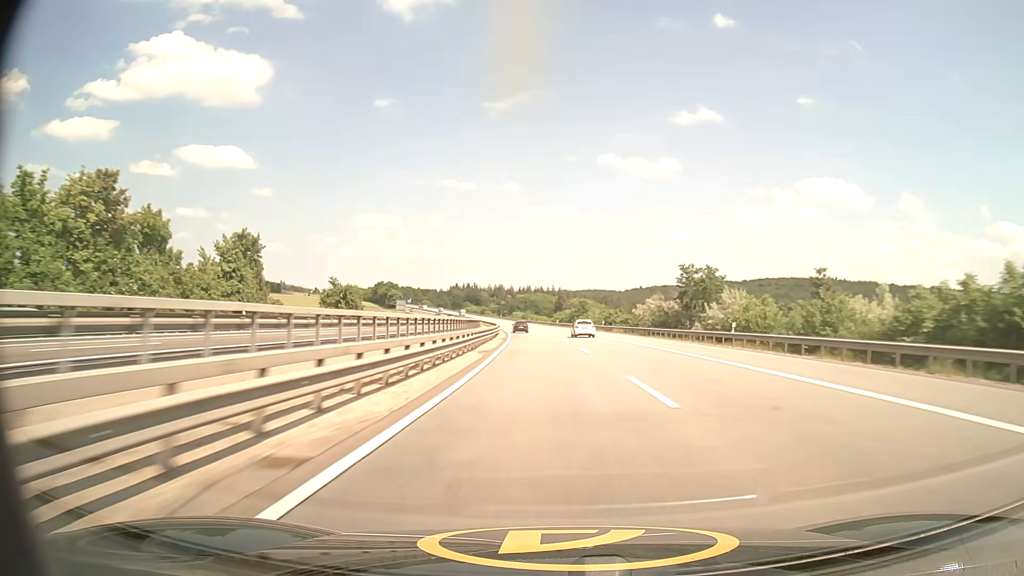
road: motorway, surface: asphalt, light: Day
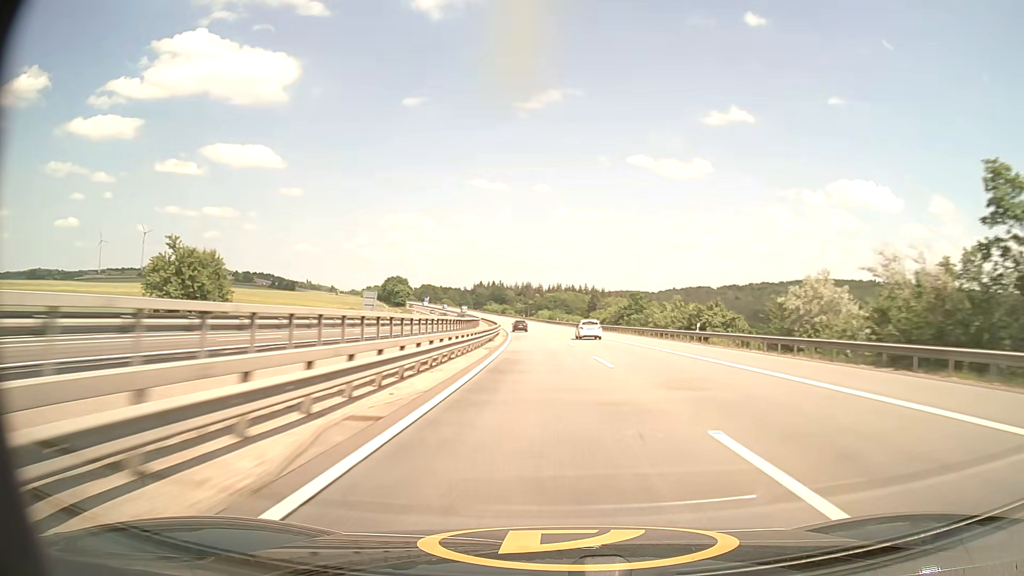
(-1.0, +44.5) m; -2°
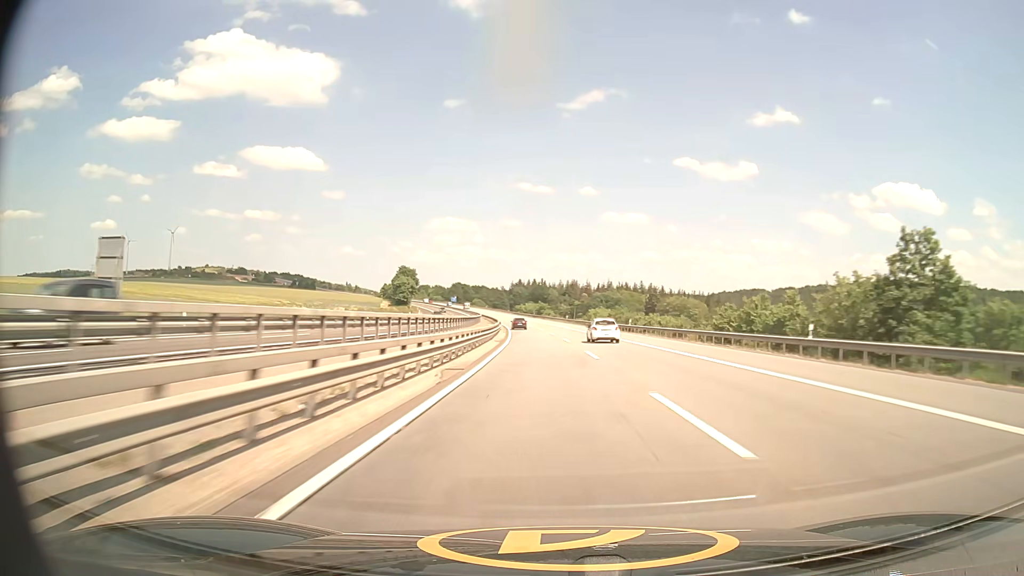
(-2.4, +67.7) m; -4°
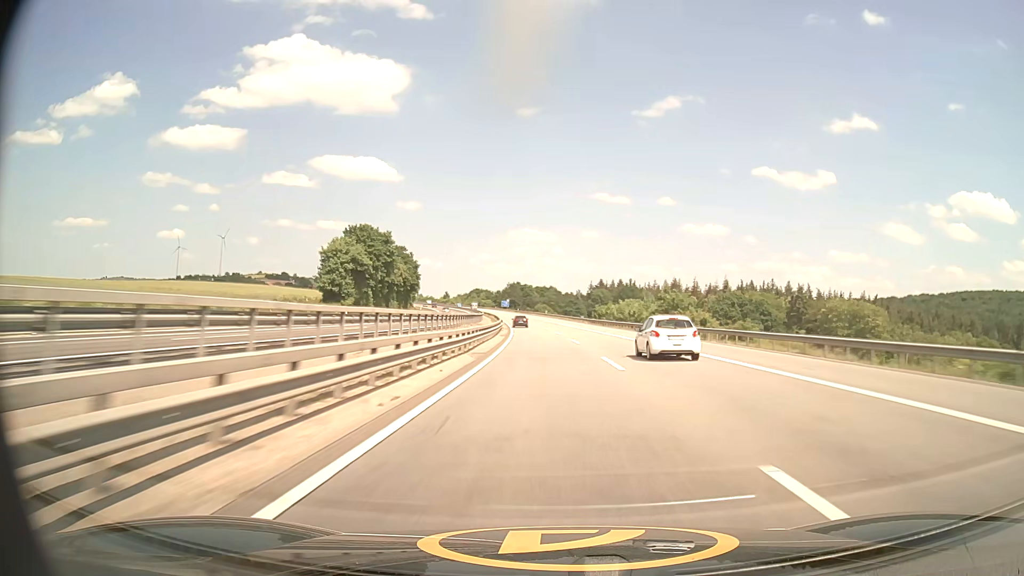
(-6.7, +114.6) m; -7°
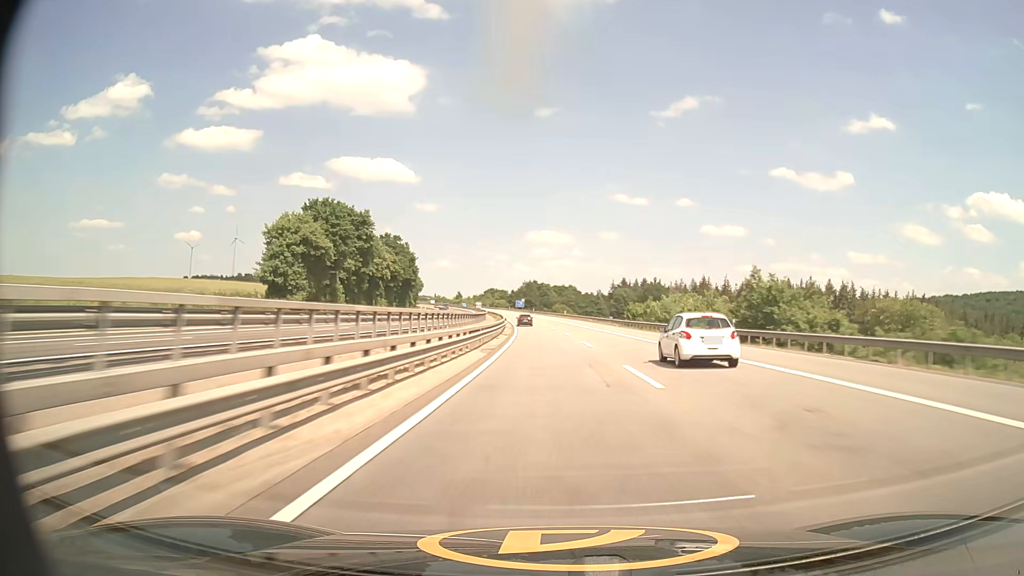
(-0.3, +23.1) m; -2°
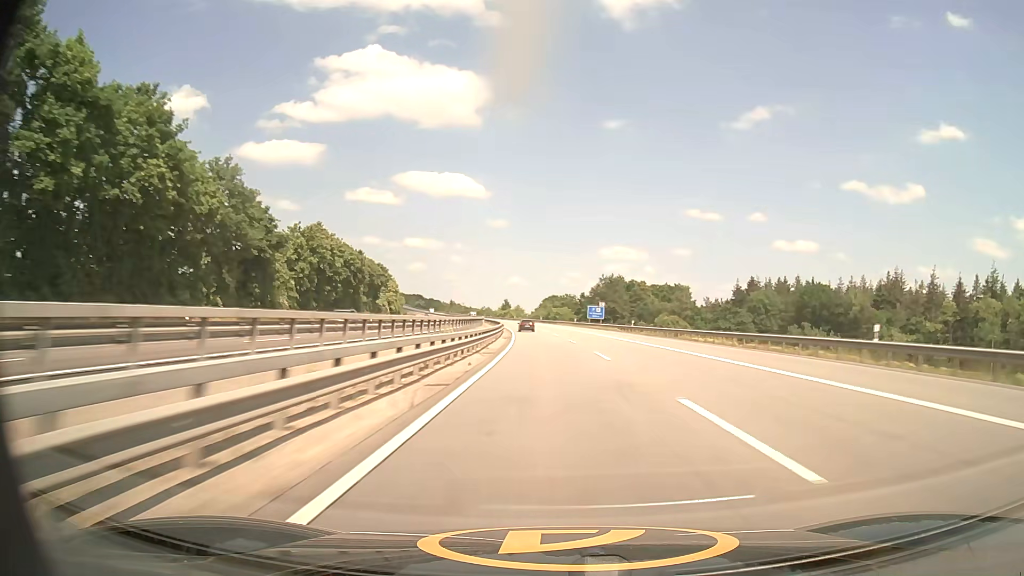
(-6.2, +115.5) m; -6°
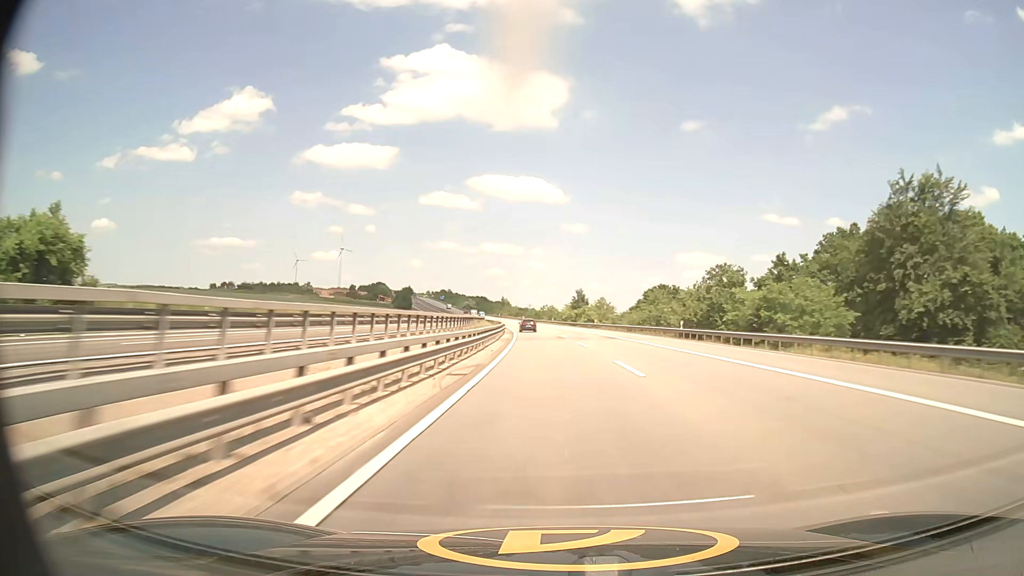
(-6.7, +115.3) m; -7°
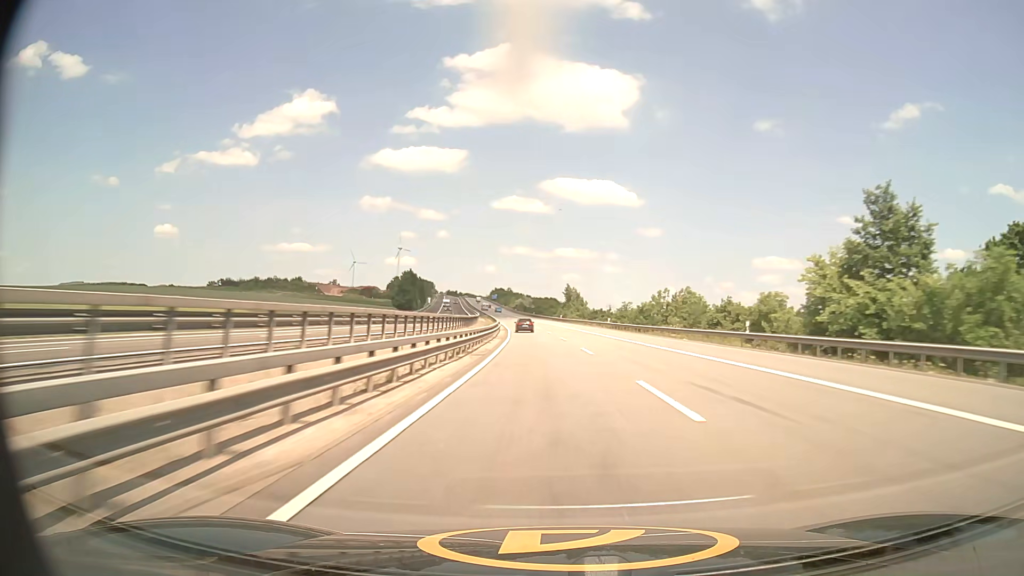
(-6.3, +115.4) m; -6°
(0, +10) (0, +20) (-1, +30) (-1, +40) (-1, +50) (-2, +60) (-3, +70) (-4, +80) (-4, +90) (-5, +100) m
